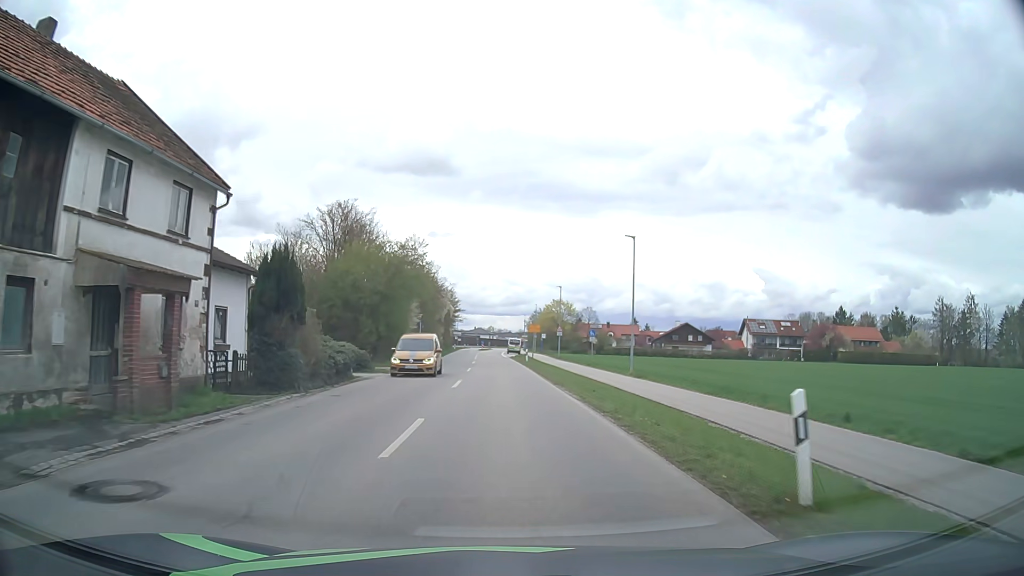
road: secondary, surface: asphalt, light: Day
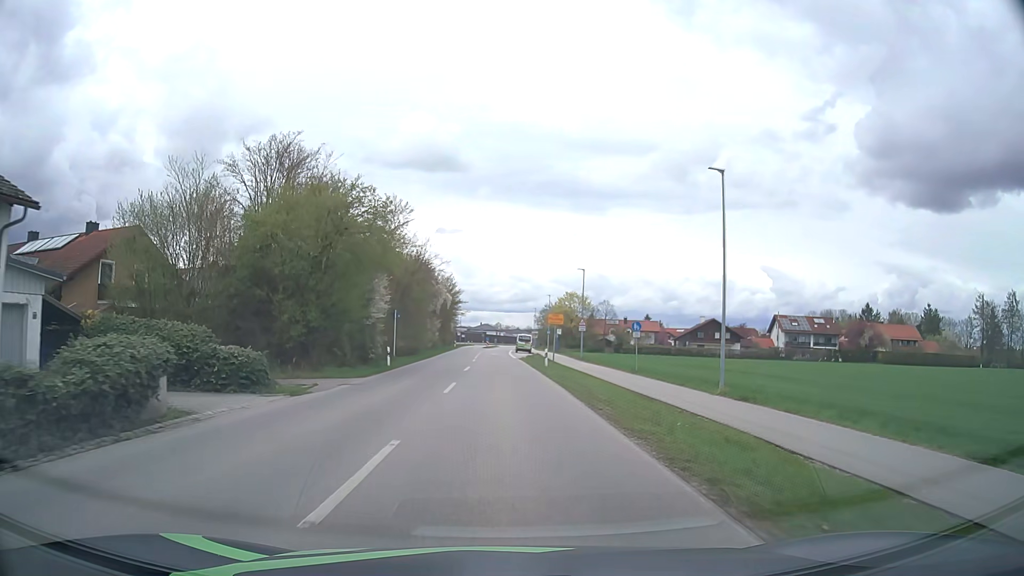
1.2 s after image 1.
(0.0, +15.6) m; -1°
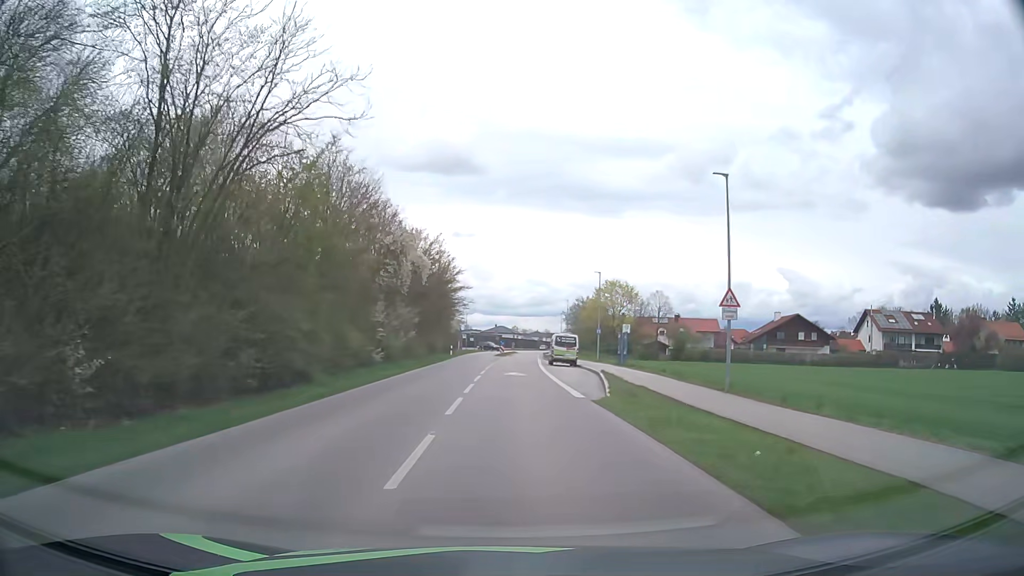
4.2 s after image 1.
(-0.7, +36.1) m; -1°
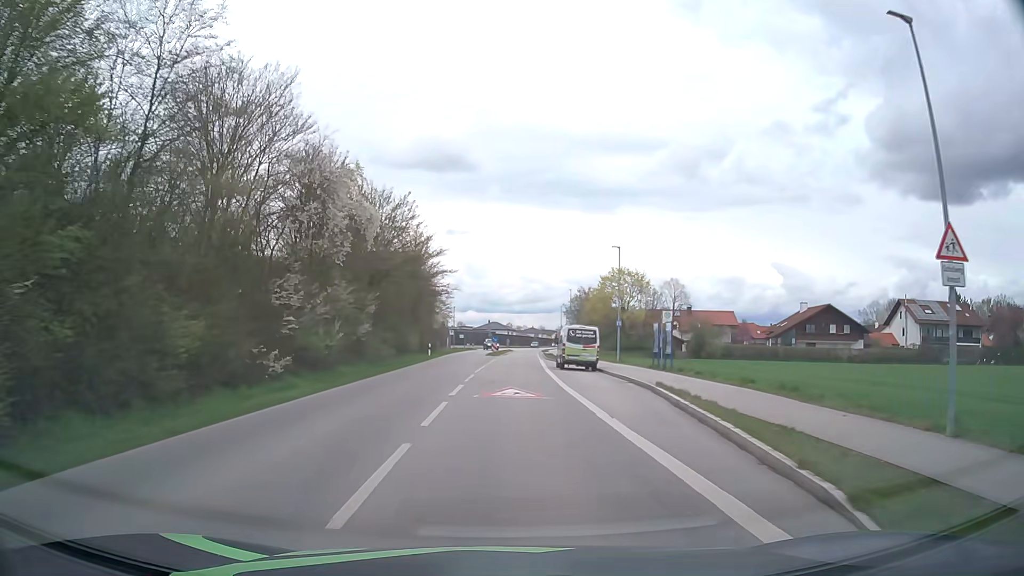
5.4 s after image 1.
(+0.1, +14.0) m; +1°
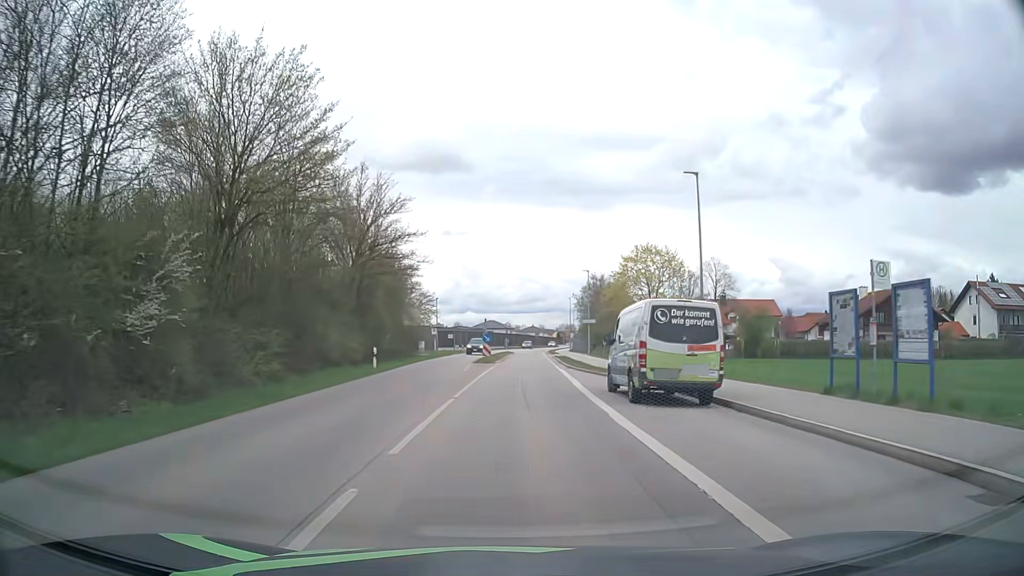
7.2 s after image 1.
(0.0, +20.9) m; 0°
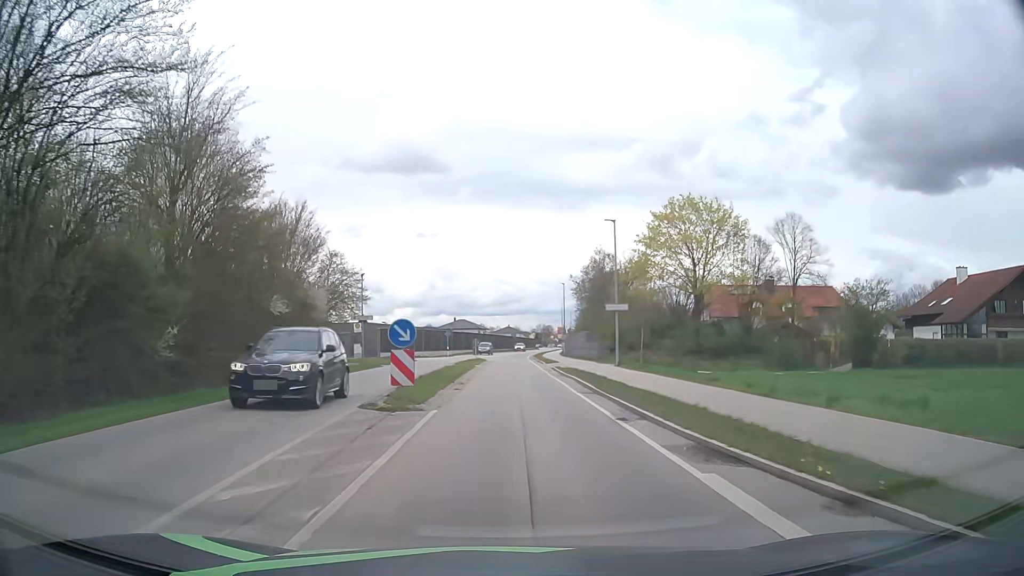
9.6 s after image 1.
(+0.4, +27.9) m; +2°
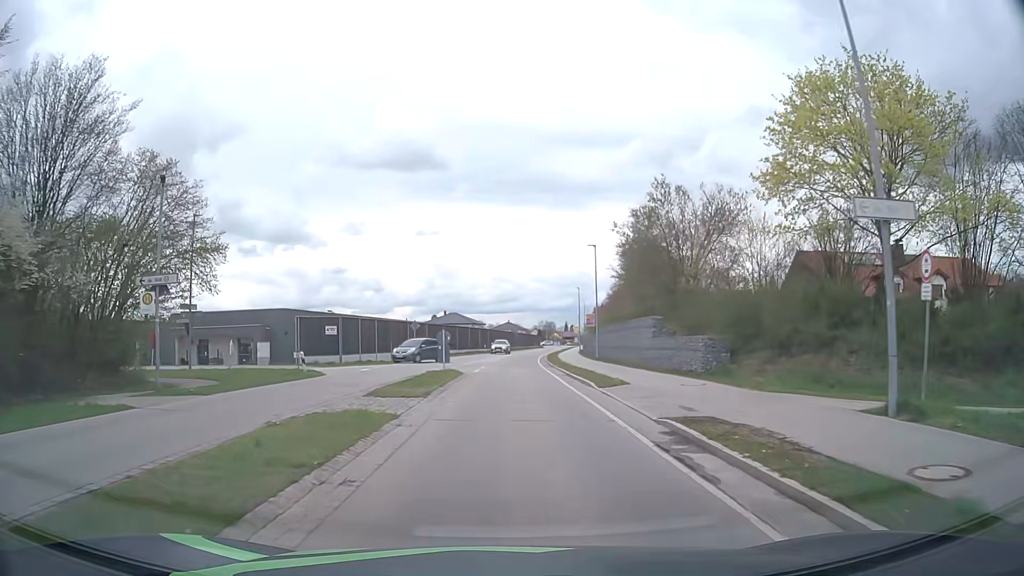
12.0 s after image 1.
(0.0, +27.6) m; 0°
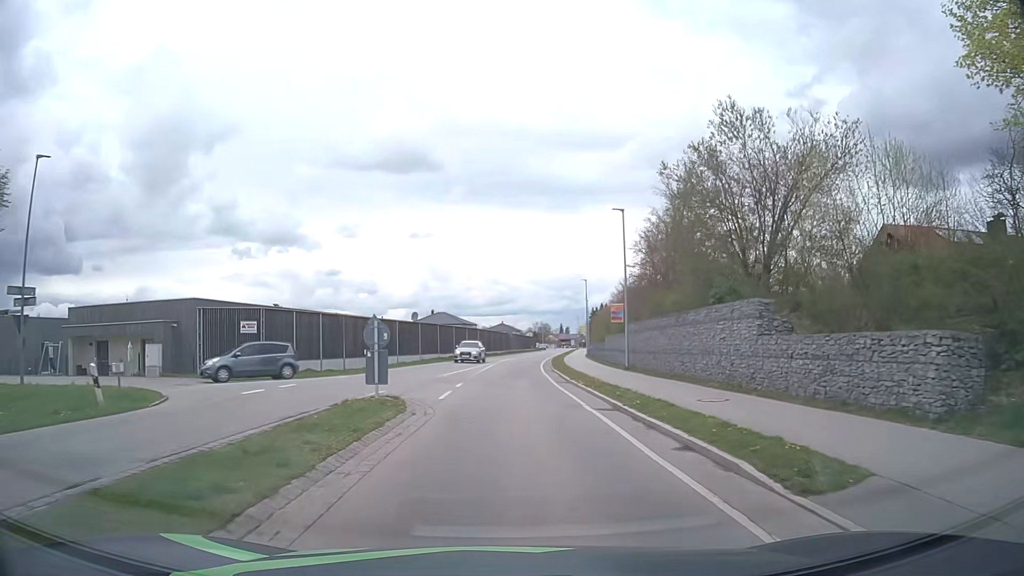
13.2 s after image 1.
(0.0, +13.8) m; 0°
(0, +10) (0, +20) (0, +30) (0, +40) (+1, +50) (+2, +60) (+3, +70) (+4, +80) (+5, +90) (+6, +100) m
